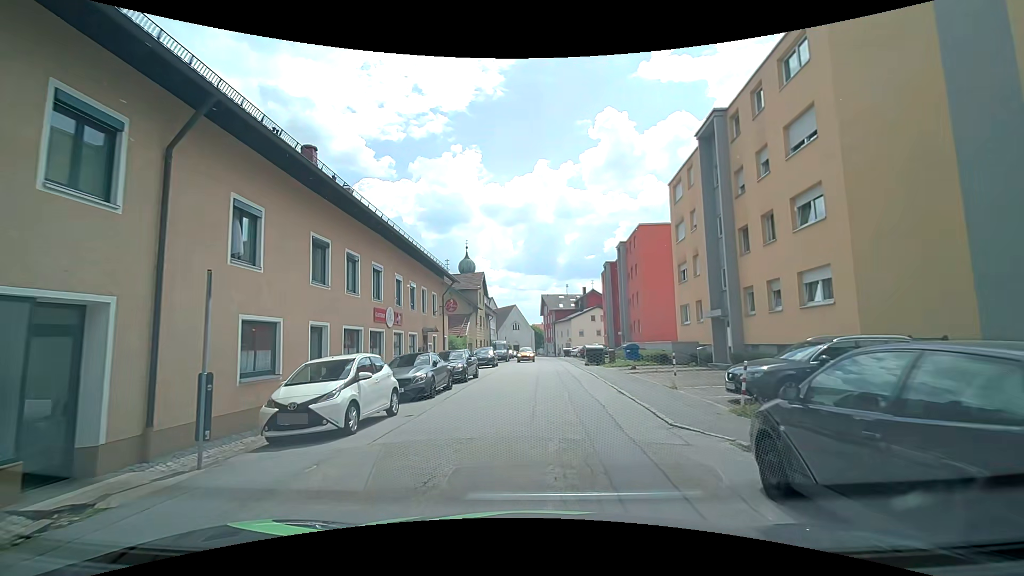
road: residential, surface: asphalt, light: Day
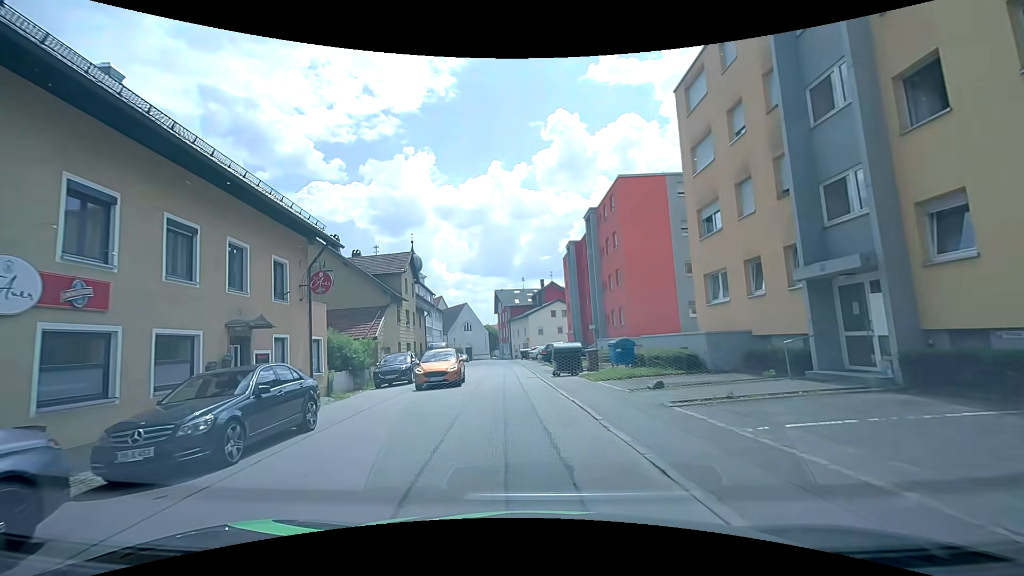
(+1.1, +13.7) m; +6°
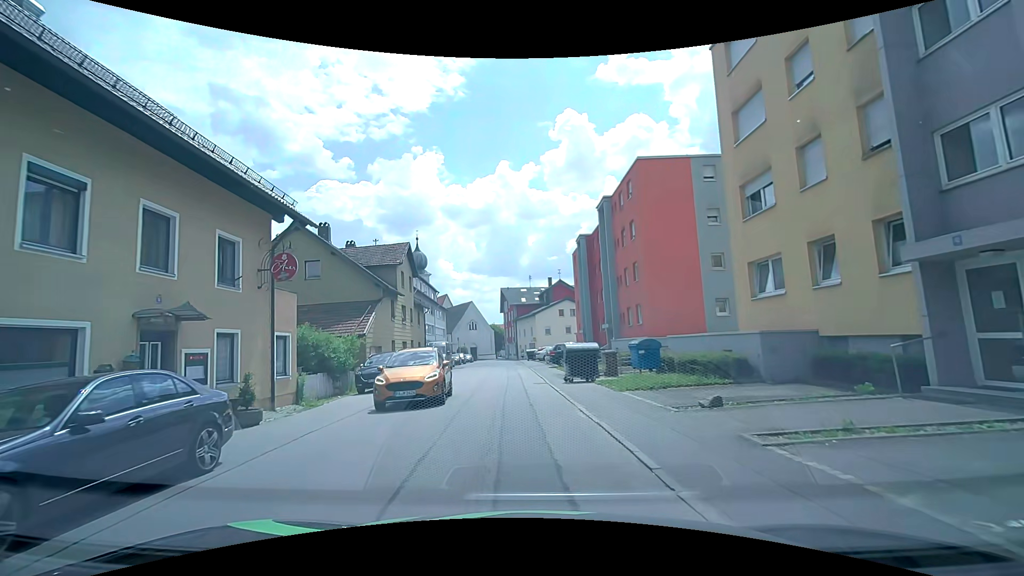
(0.0, +3.5) m; -1°
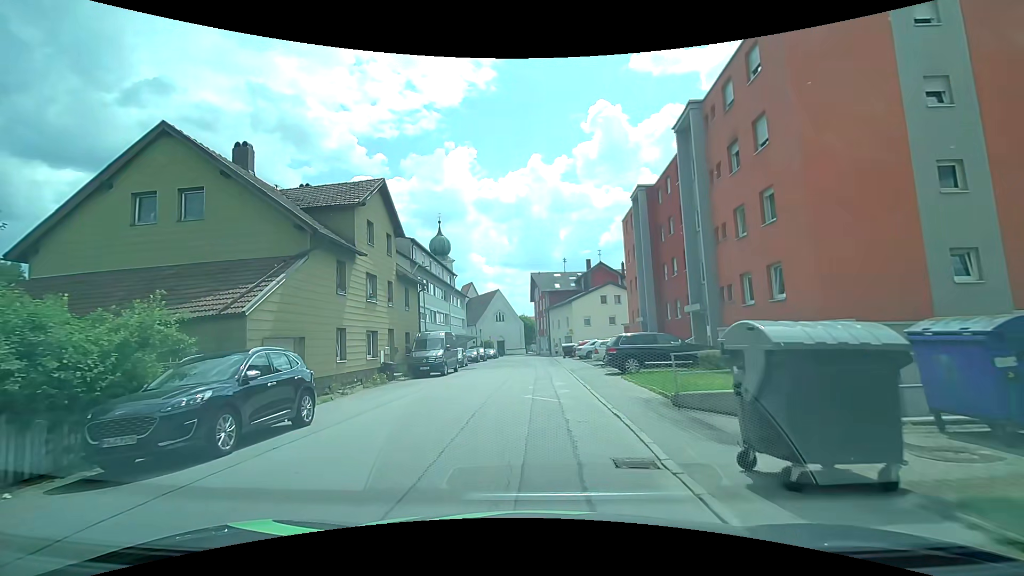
(-0.2, +14.2) m; -2°
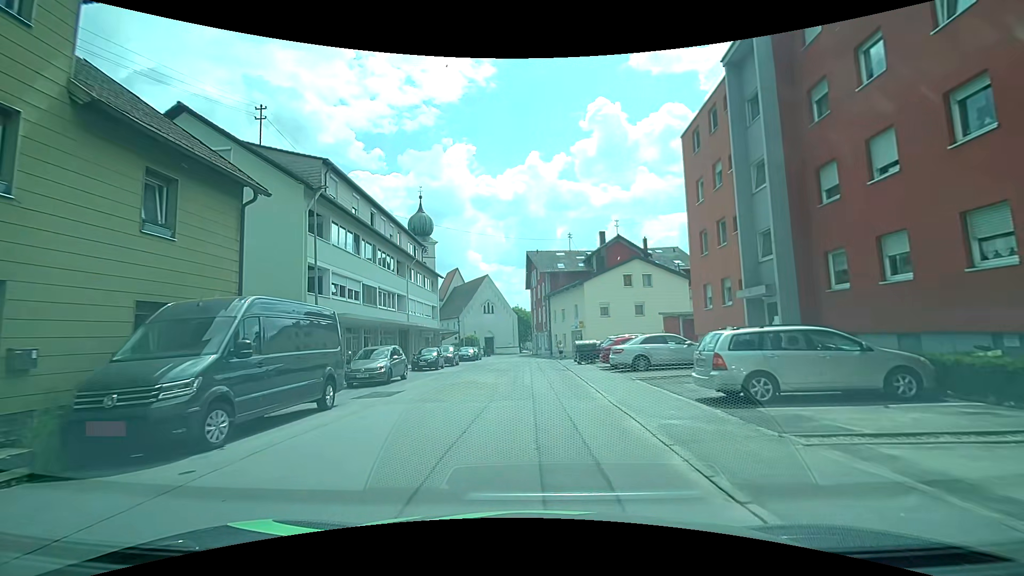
(-0.2, +20.0) m; -1°
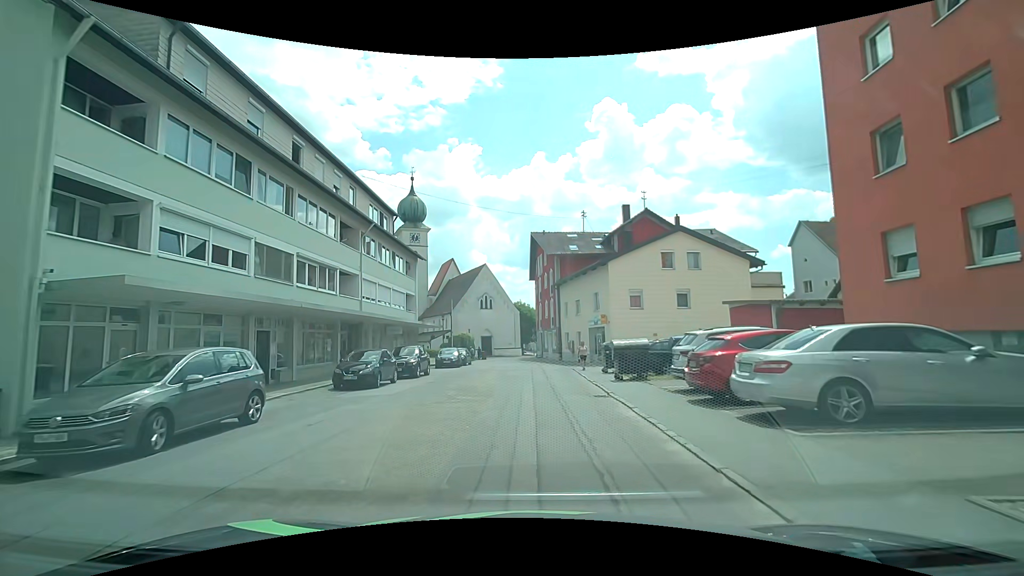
(+0.2, +12.9) m; +2°
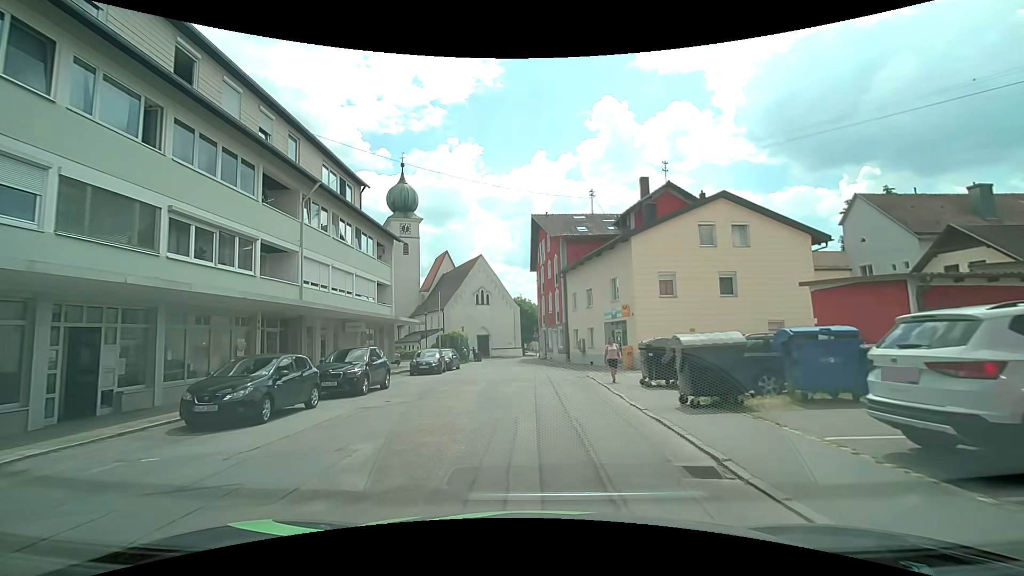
(-0.1, +8.0) m; -1°
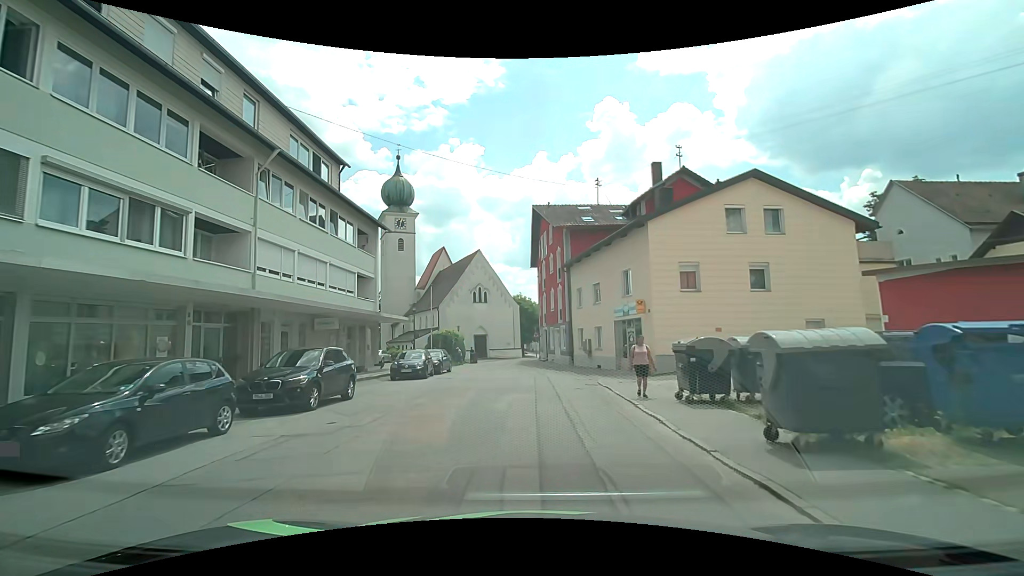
(0.0, +3.9) m; -1°
